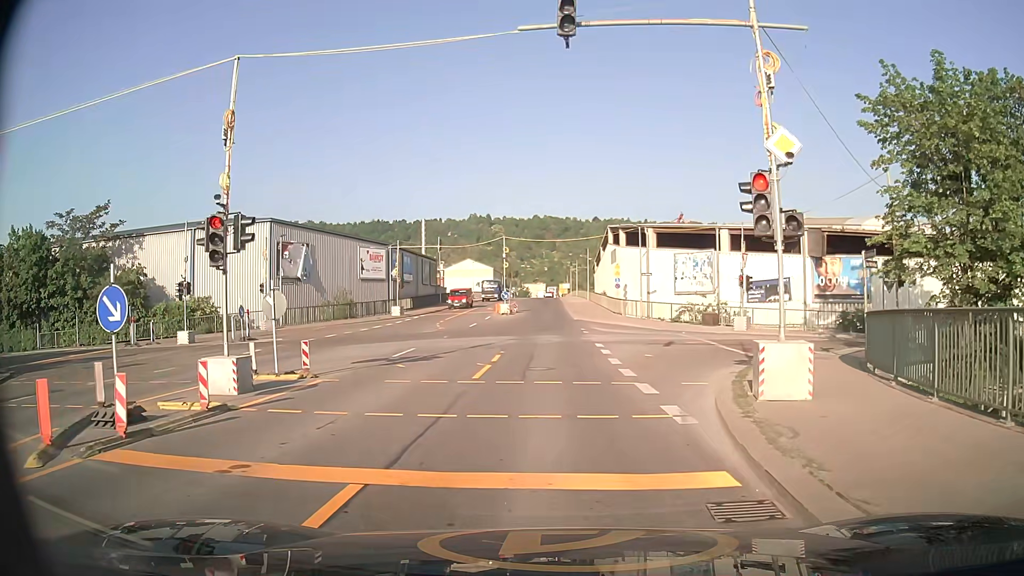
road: secondary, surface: asphalt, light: Day
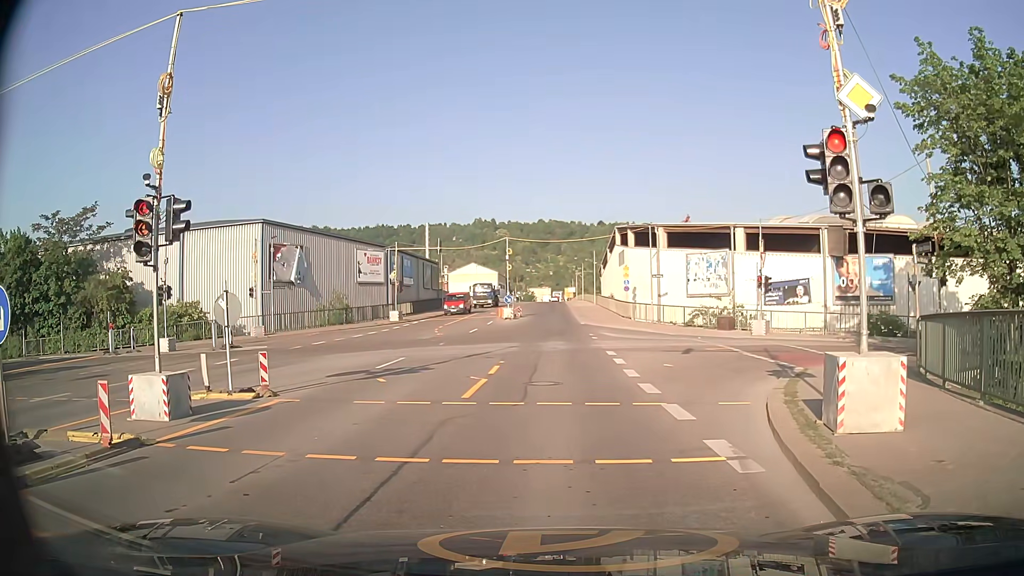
(0.0, +2.2) m; 0°
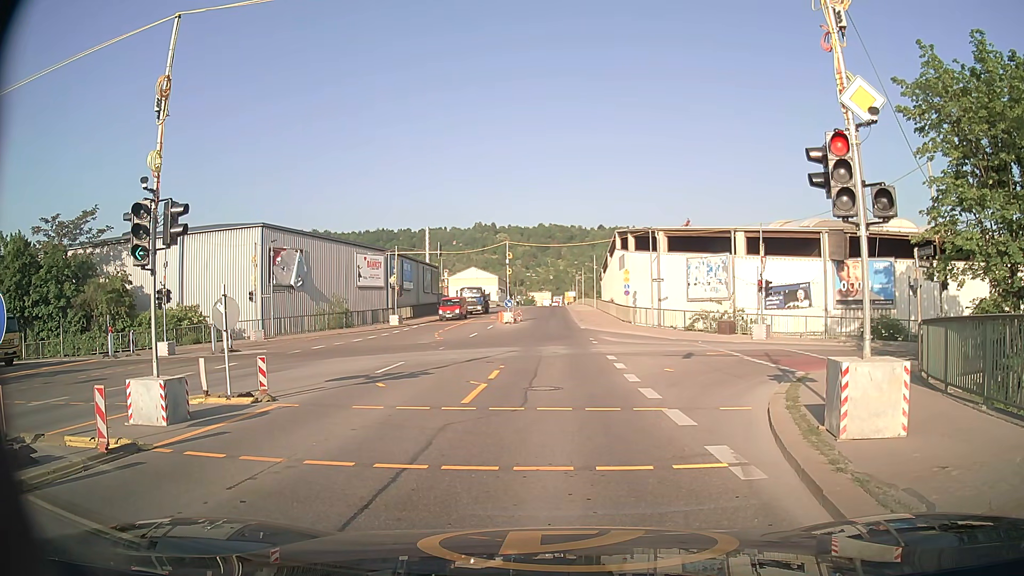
(0.0, +0.2) m; 0°
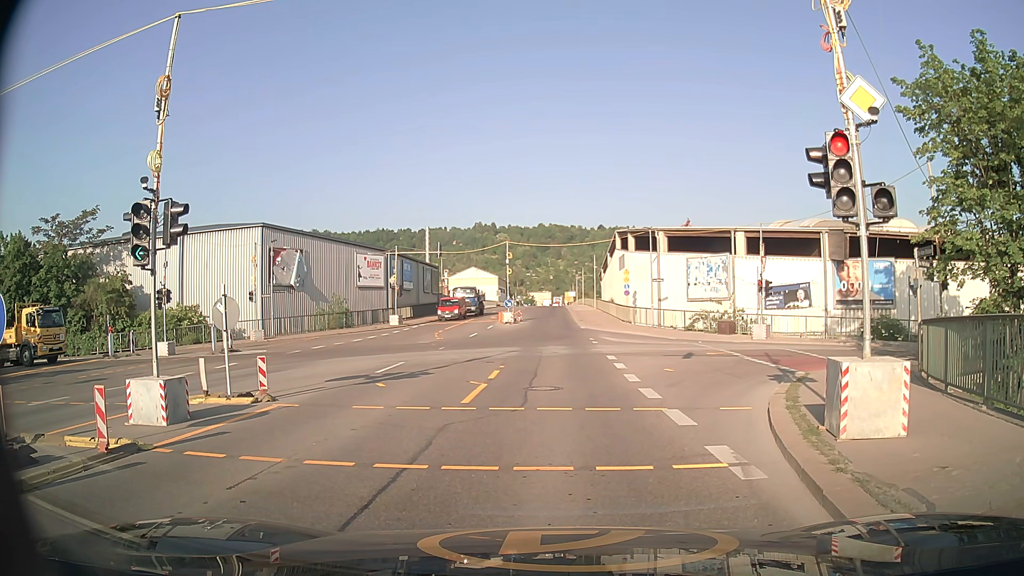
(0.0, 0.0) m; 0°
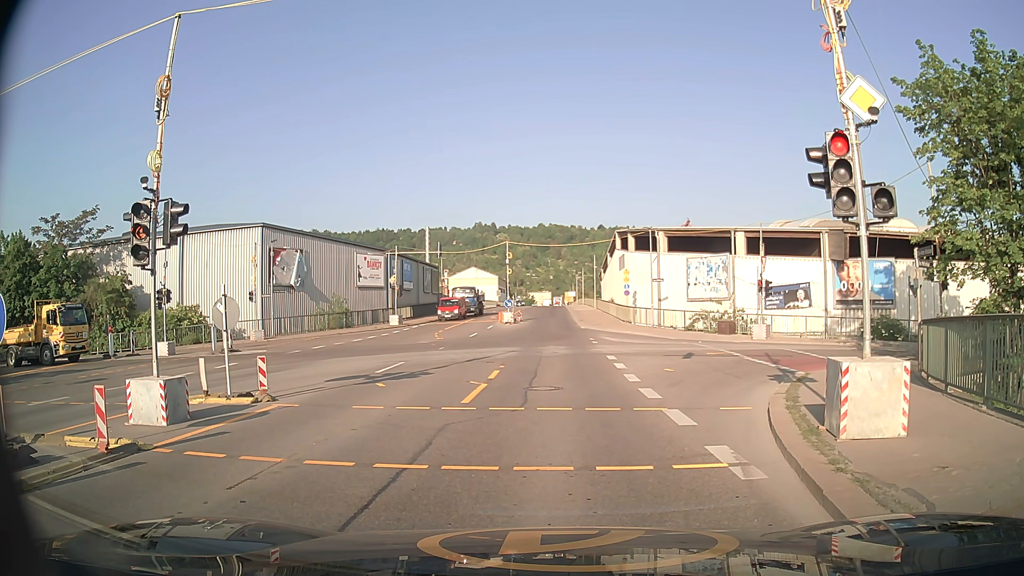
(0.0, 0.0) m; 0°
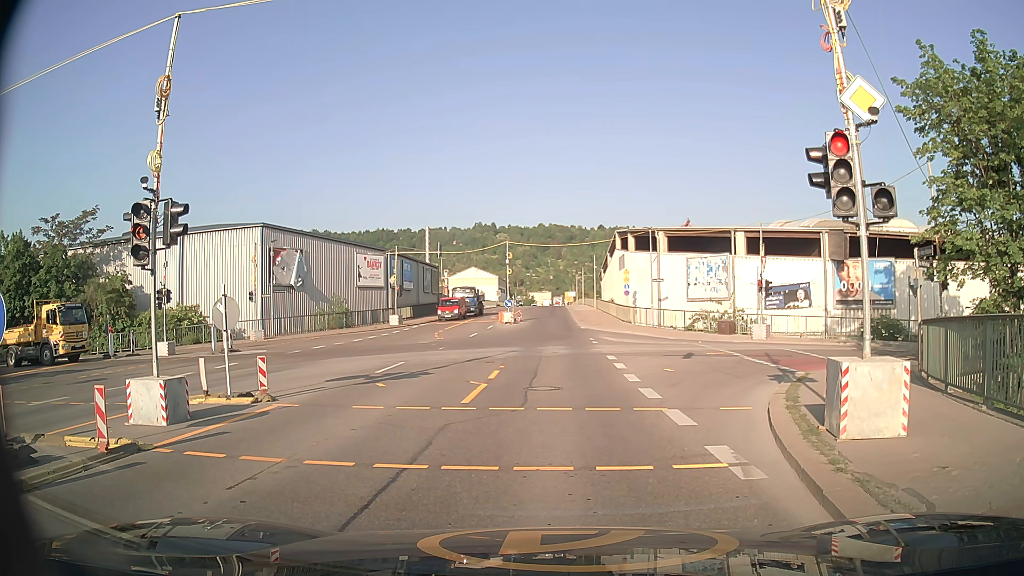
(0.0, 0.0) m; 0°
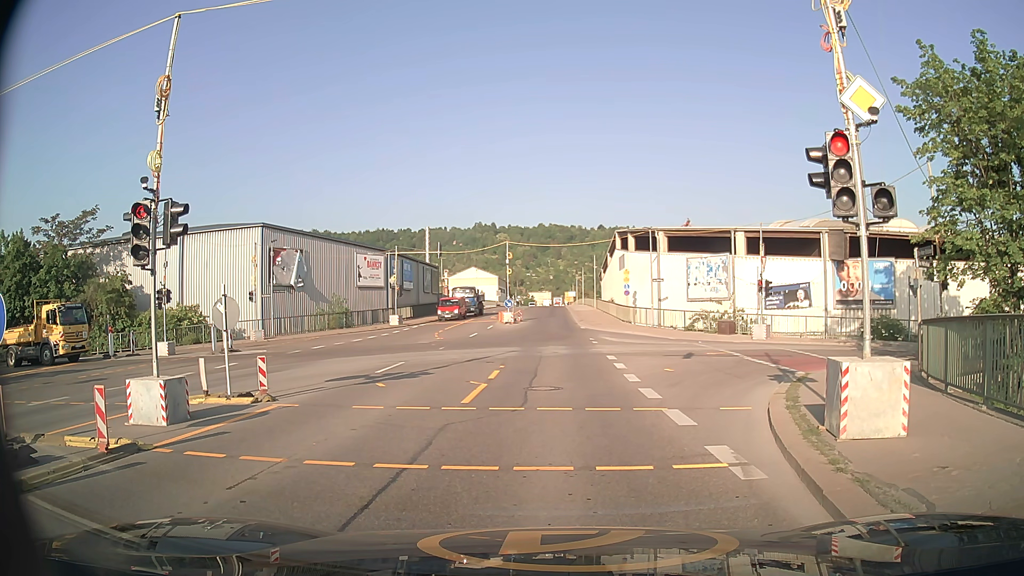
(0.0, 0.0) m; 0°
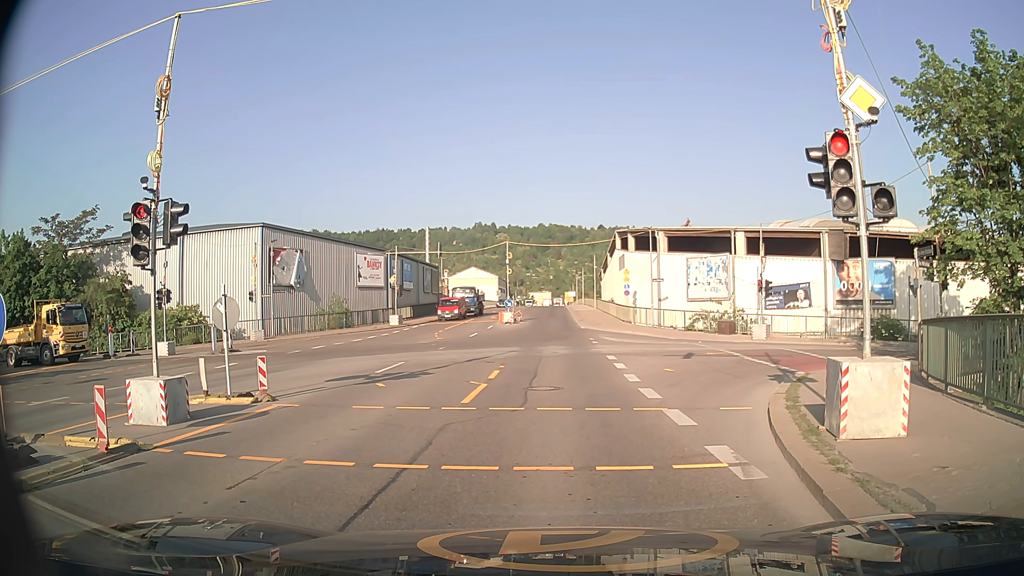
(0.0, 0.0) m; 0°
(0, +10) (0, +20) (0, +30) (0, +40) (0, +50) (+1, +60) (+1, +70) (+1, +80) (+1, +90) (+1, +100) m
